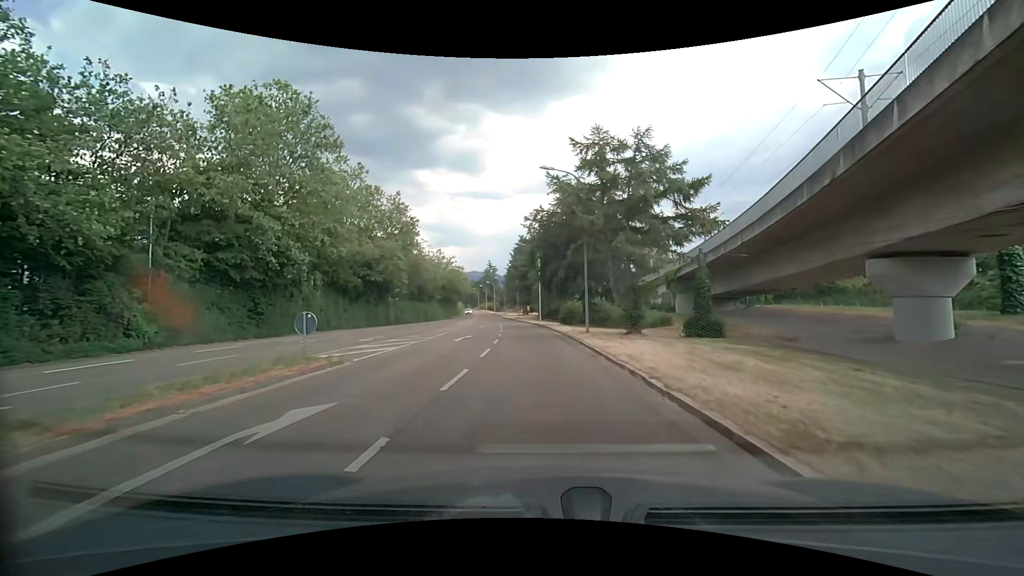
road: tertiary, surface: asphalt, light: Day
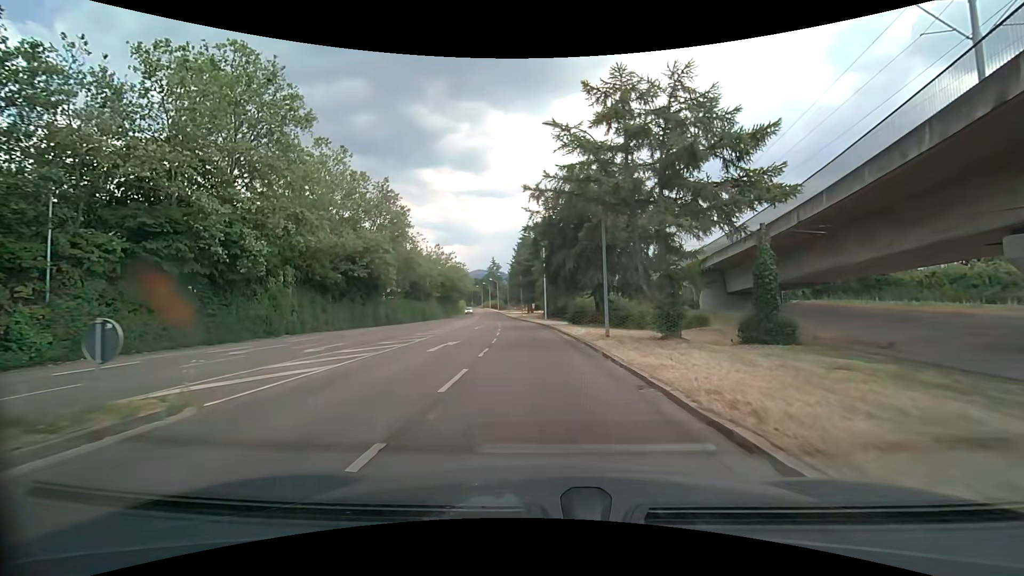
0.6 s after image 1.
(0.0, +6.3) m; 0°
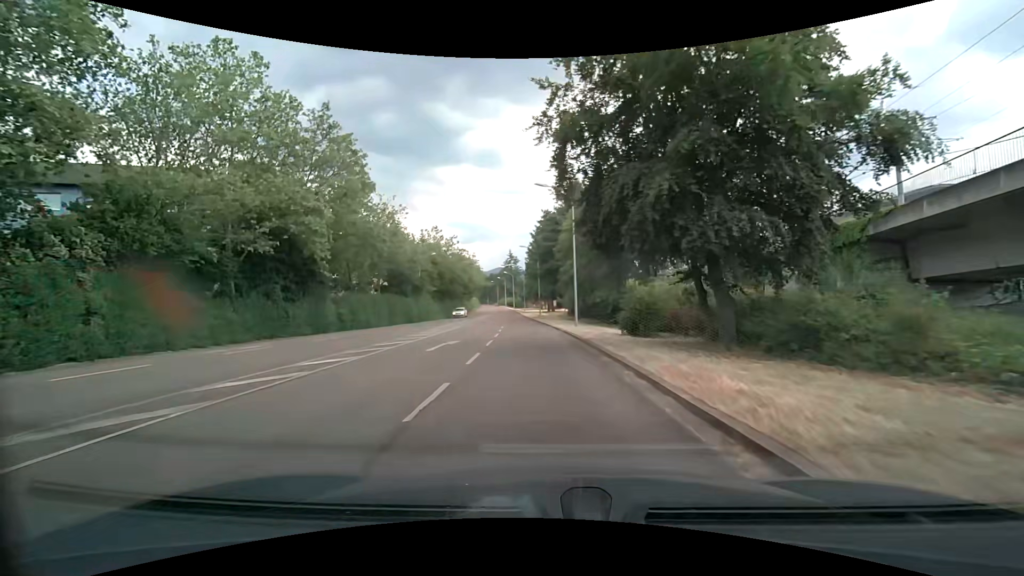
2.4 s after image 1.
(-0.6, +20.3) m; -3°
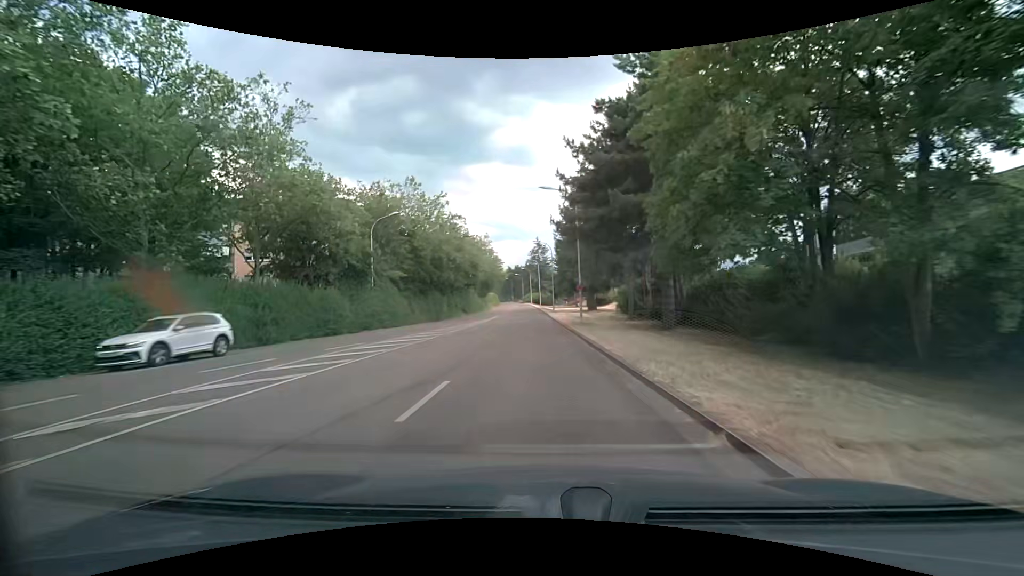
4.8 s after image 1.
(-0.7, +29.9) m; -4°
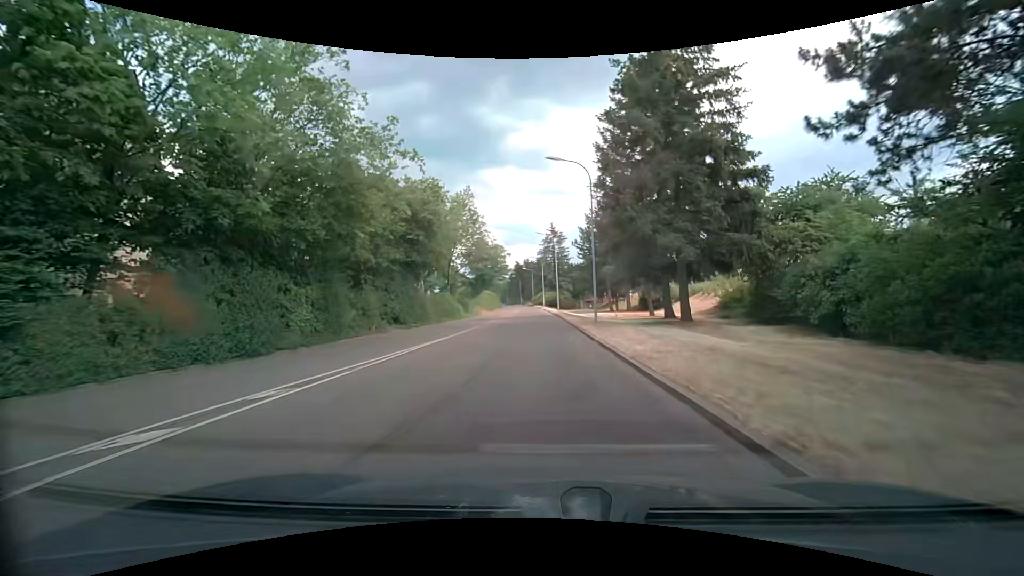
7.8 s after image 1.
(-0.7, +36.8) m; -1°
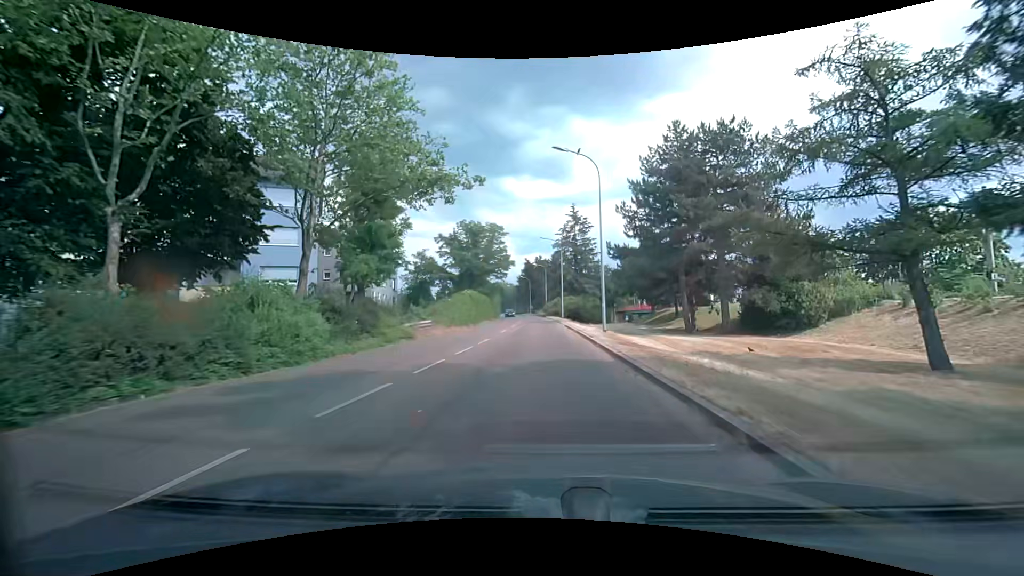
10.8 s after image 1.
(-0.7, +33.8) m; -2°
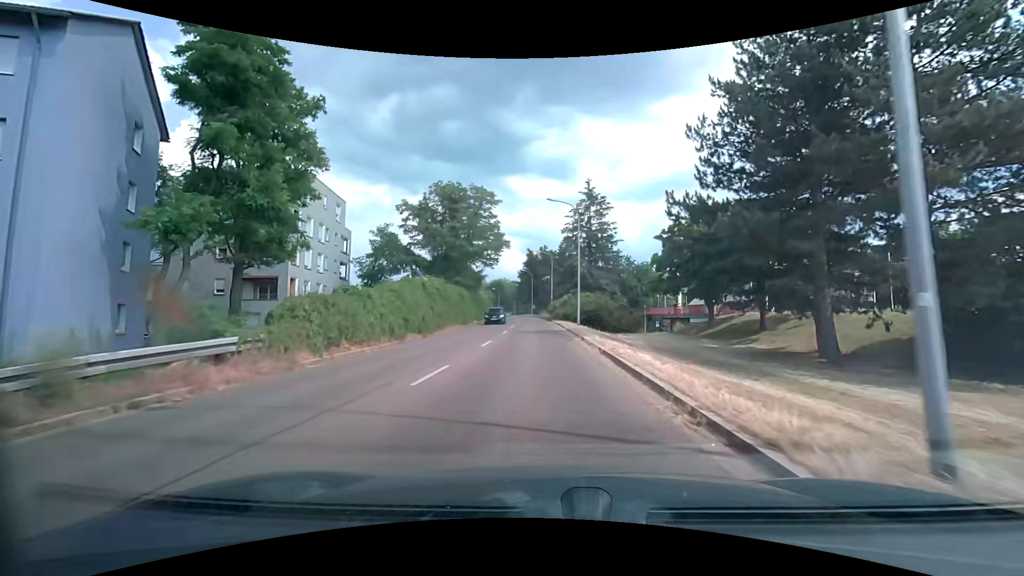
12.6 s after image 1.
(0.0, +20.1) m; 0°
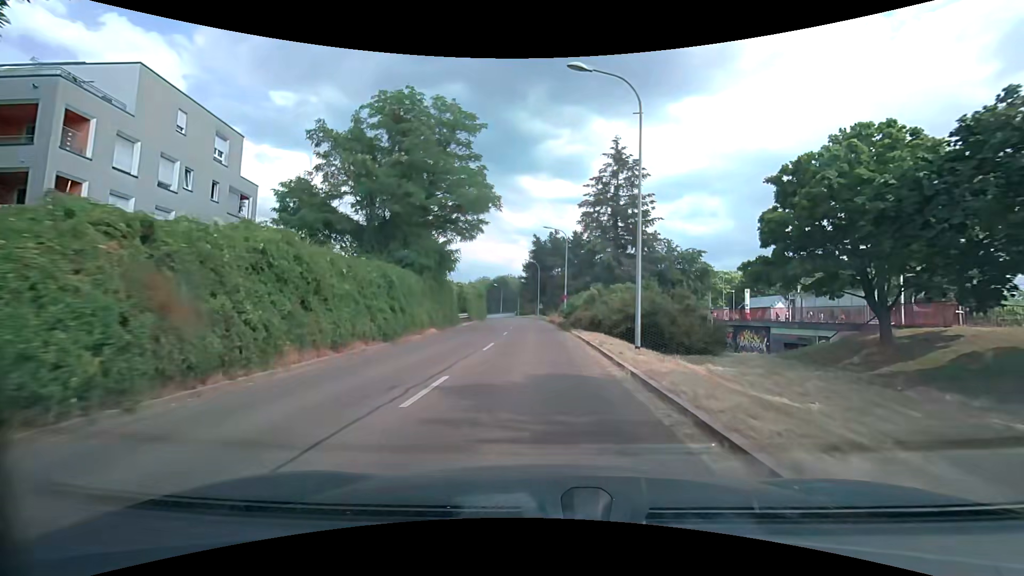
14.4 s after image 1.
(-0.2, +20.1) m; -1°
(0, +10) (0, +20) (0, +30) (-1, +40) (-1, +50) (-2, +60) (-3, +70) (-4, +80) (-5, +90) (-6, +100) m
